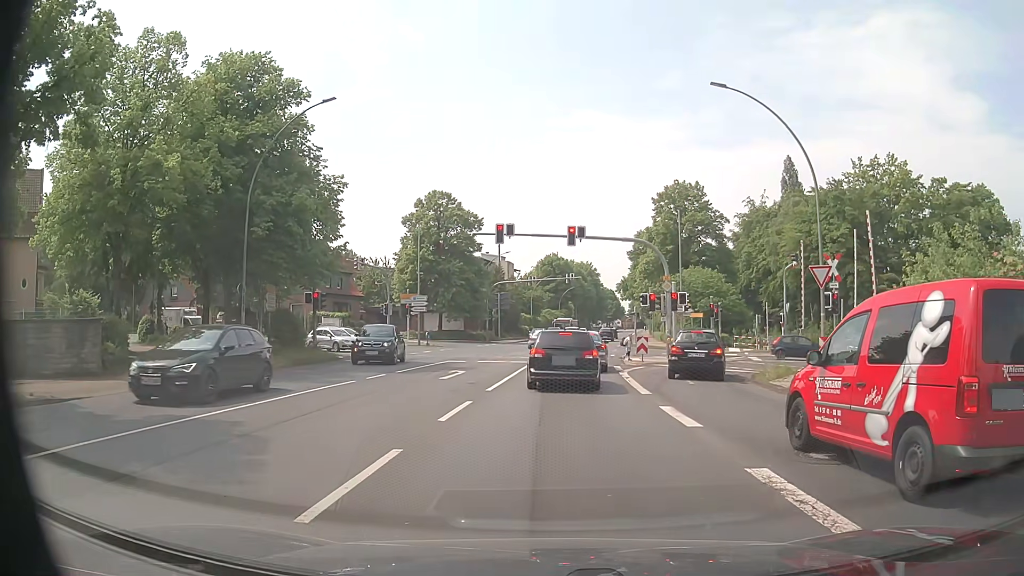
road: primary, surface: asphalt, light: Day
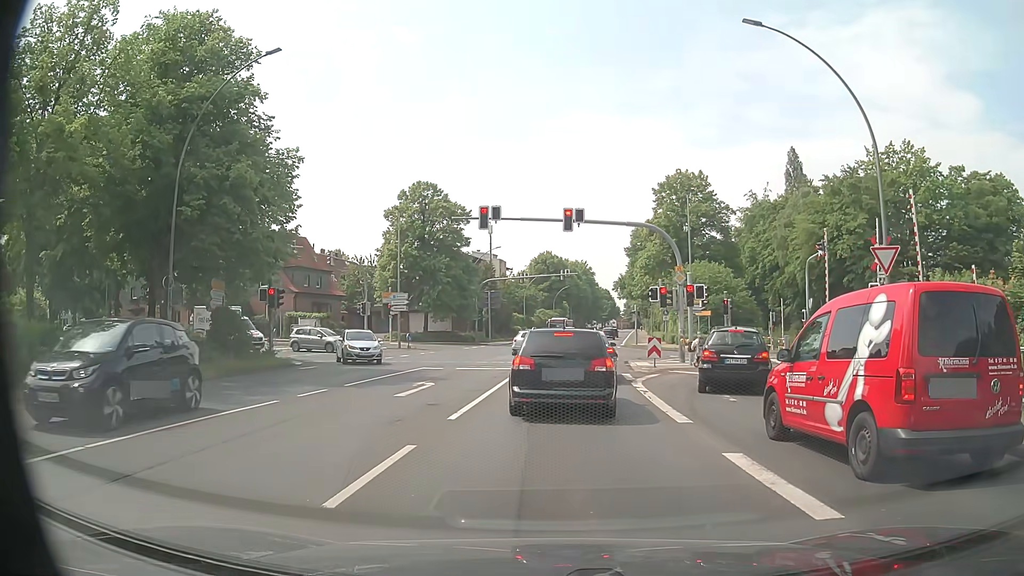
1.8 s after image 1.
(+0.1, +5.1) m; +1°
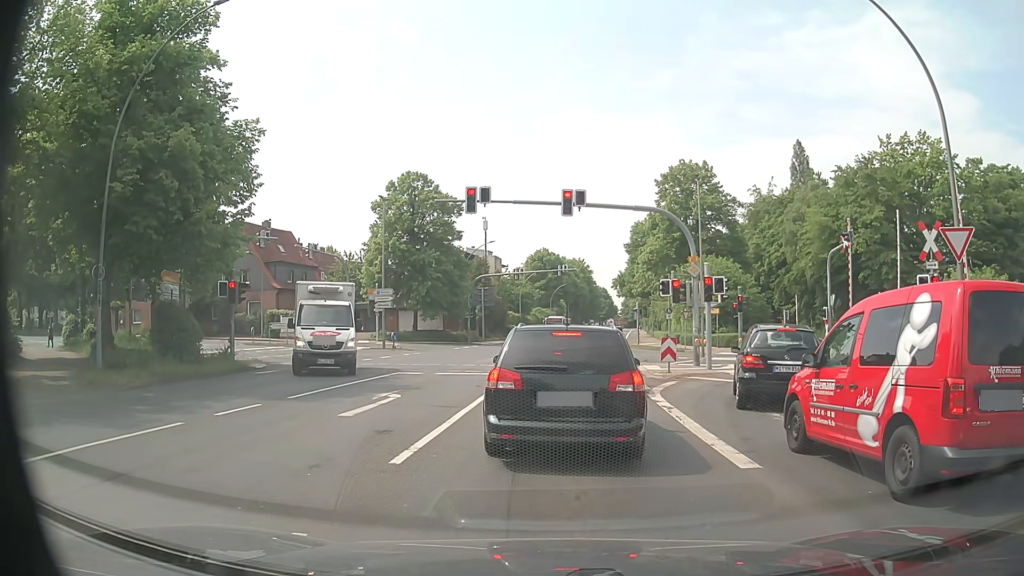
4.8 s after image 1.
(0.0, +3.5) m; +1°
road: tertiary_link
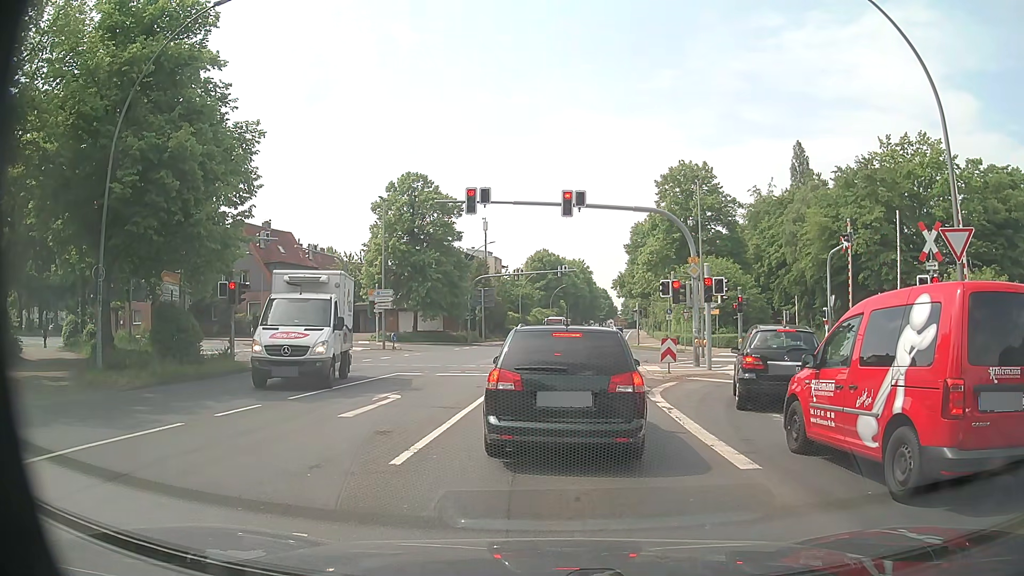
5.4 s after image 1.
(0.0, 0.0) m; 0°
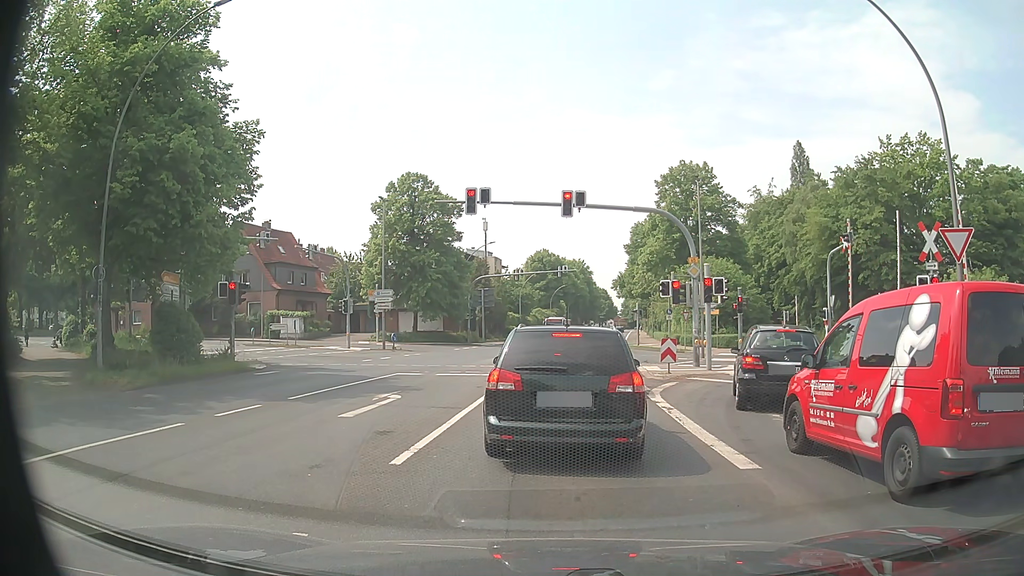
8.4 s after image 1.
(0.0, +0.1) m; 0°
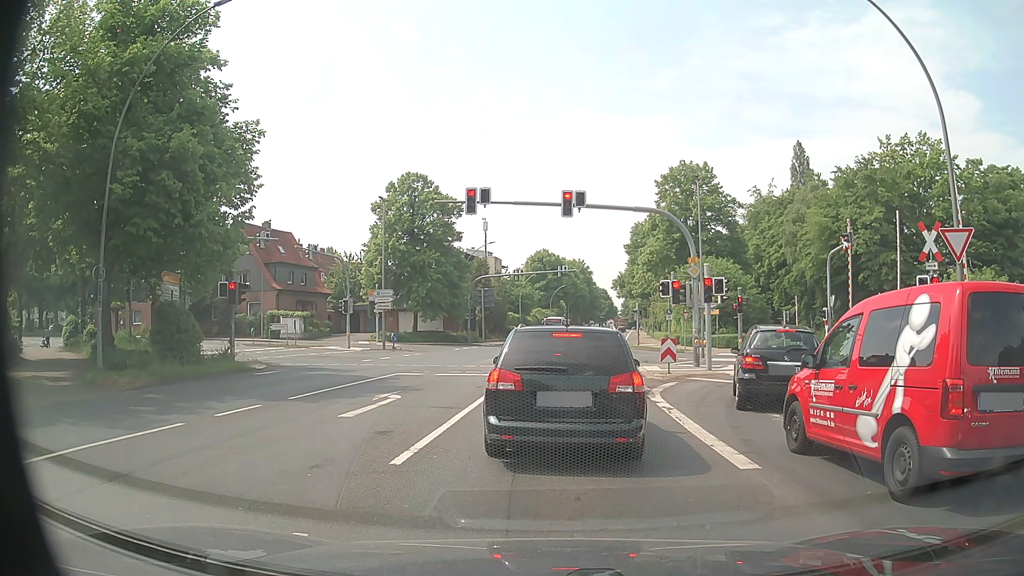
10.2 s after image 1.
(0.0, 0.0) m; 0°
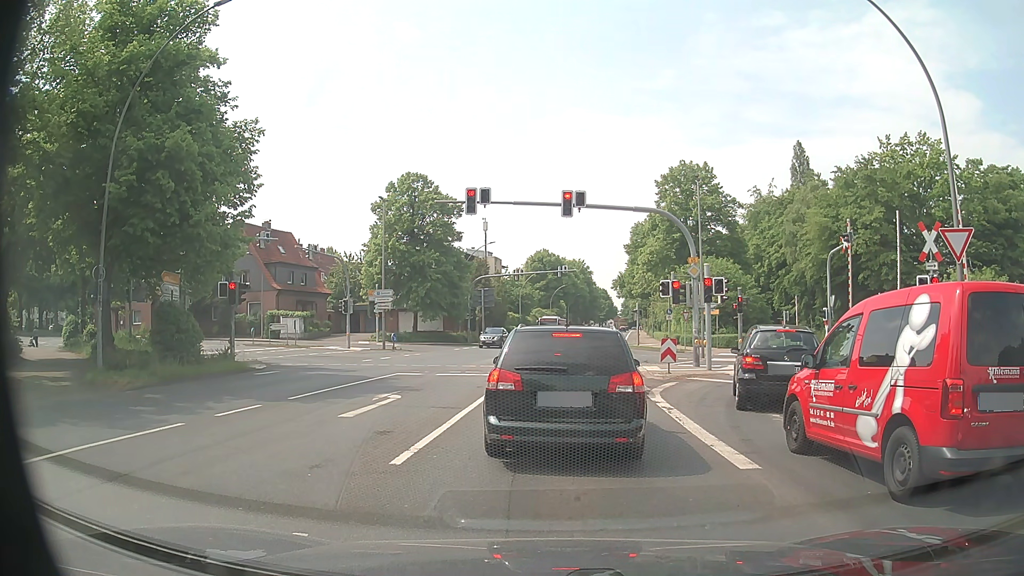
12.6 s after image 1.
(0.0, 0.0) m; 0°
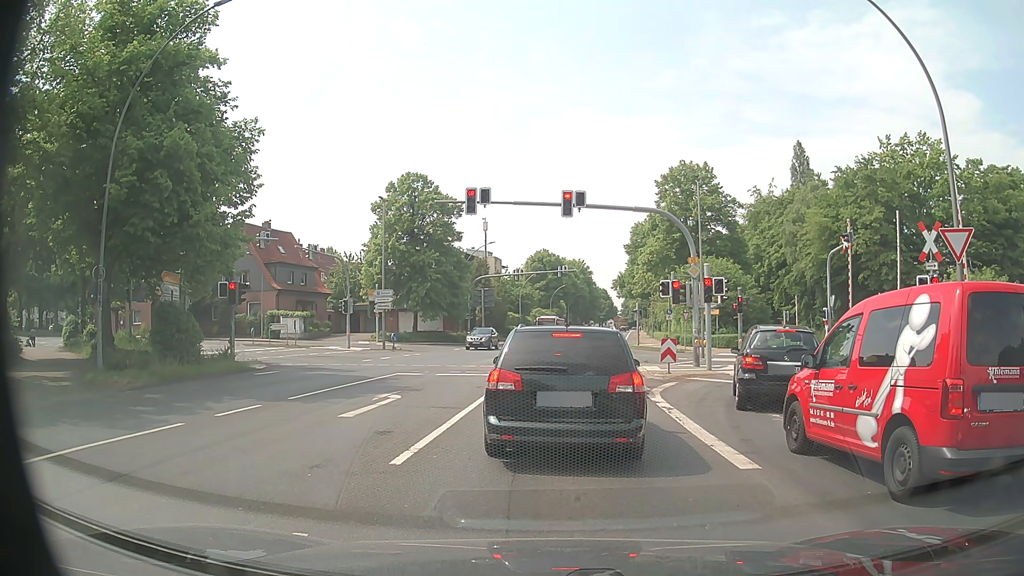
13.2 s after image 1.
(0.0, 0.0) m; 0°
(0, +10) (0, +20) (+1, +30) (+2, +40) (+3, +50) (+4, +60) (+5, +70) (+6, +80) (+7, +90) (+9, +100) m
